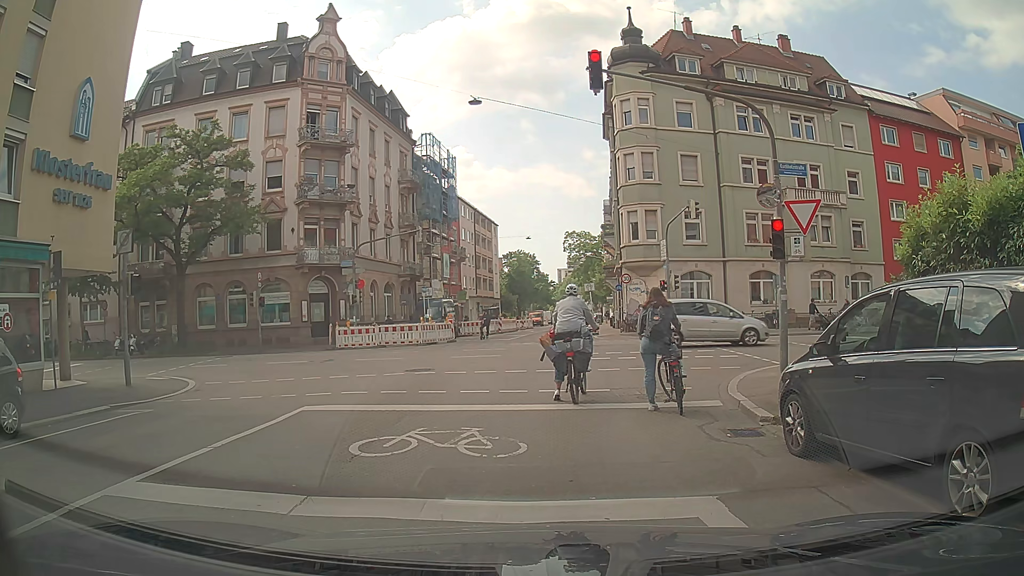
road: residential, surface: asphalt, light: Day
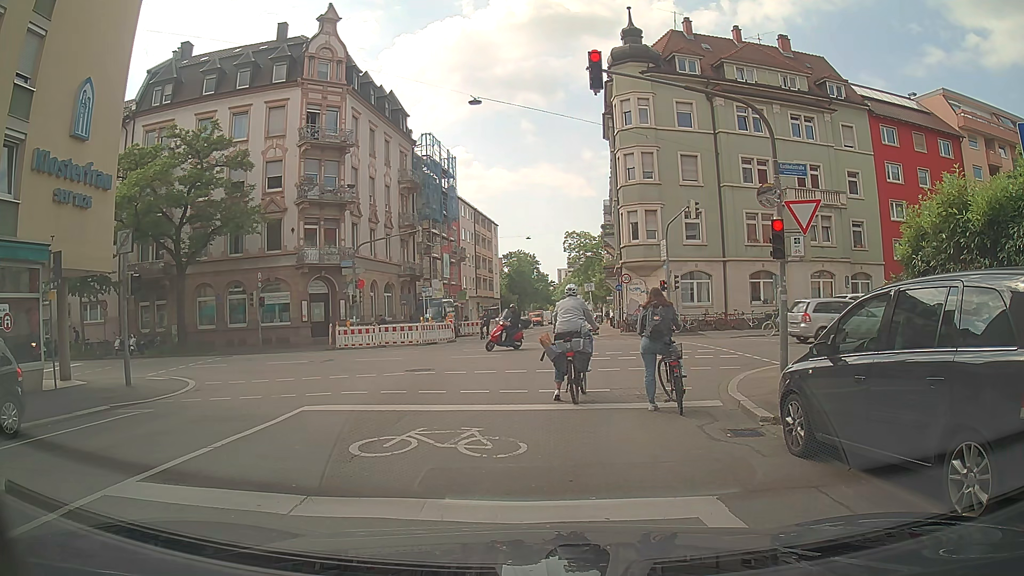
(0.0, 0.0) m; 0°
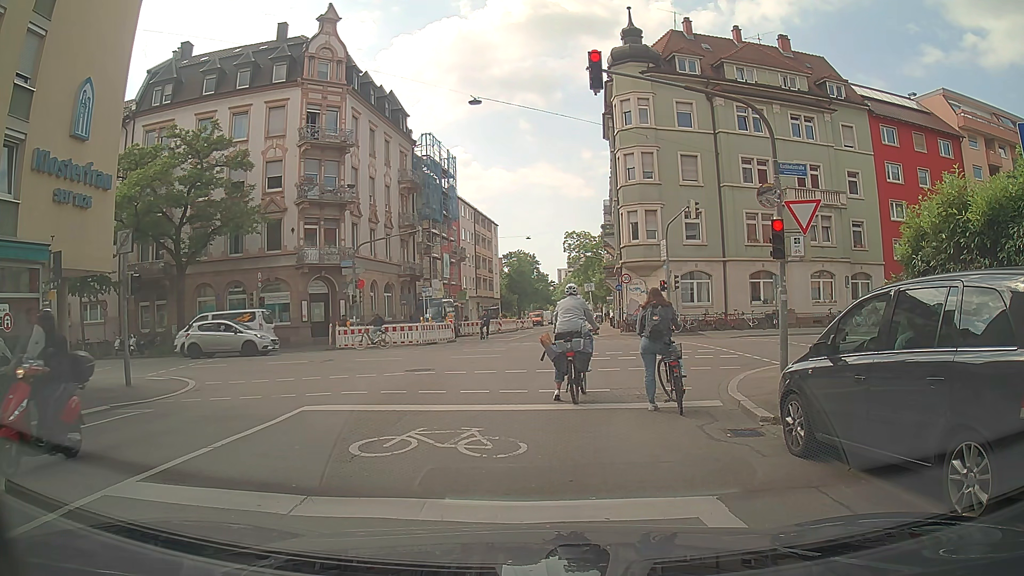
(0.0, 0.0) m; 0°
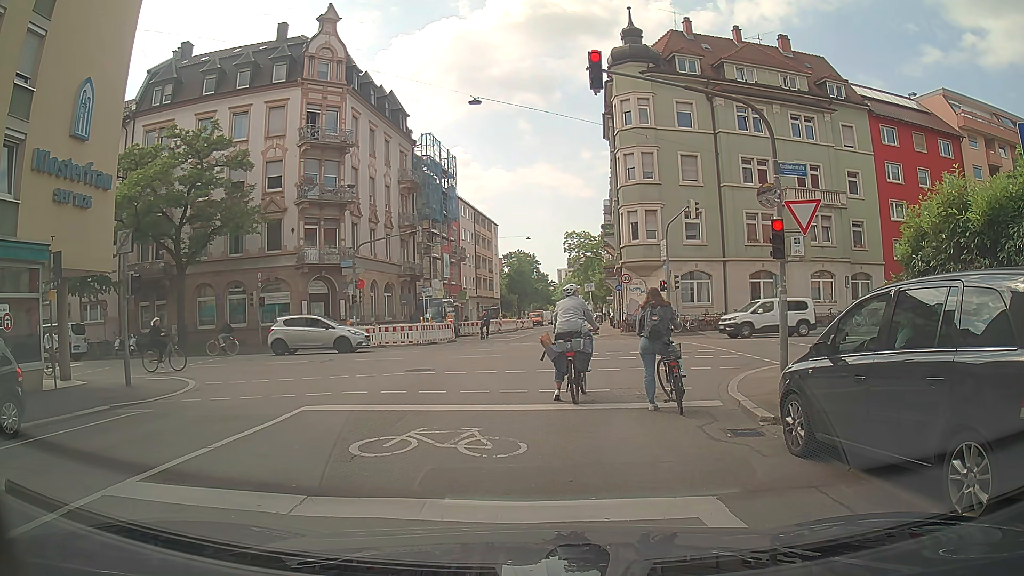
(0.0, 0.0) m; 0°
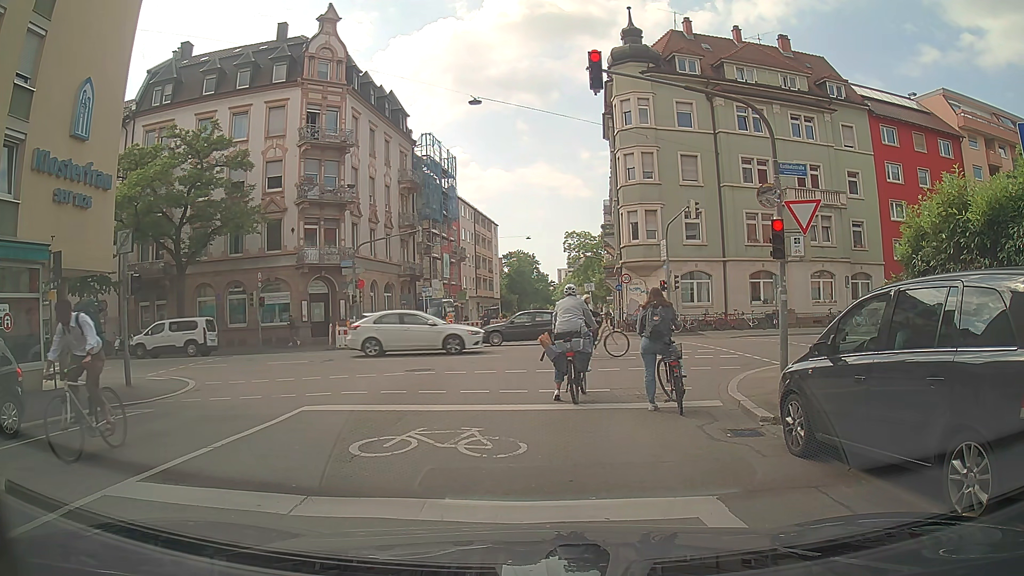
(0.0, 0.0) m; 0°
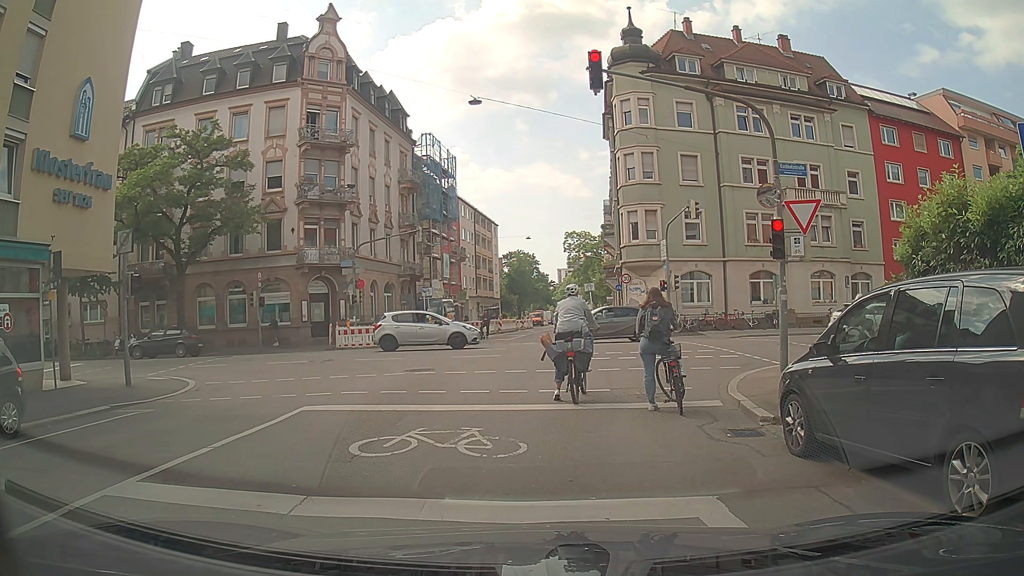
(0.0, 0.0) m; 0°
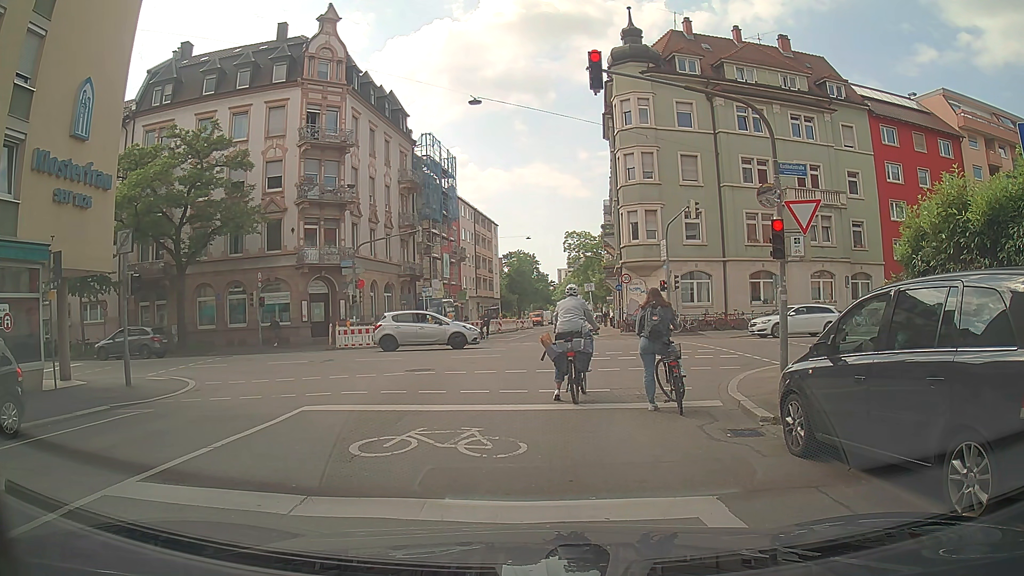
(0.0, 0.0) m; 0°
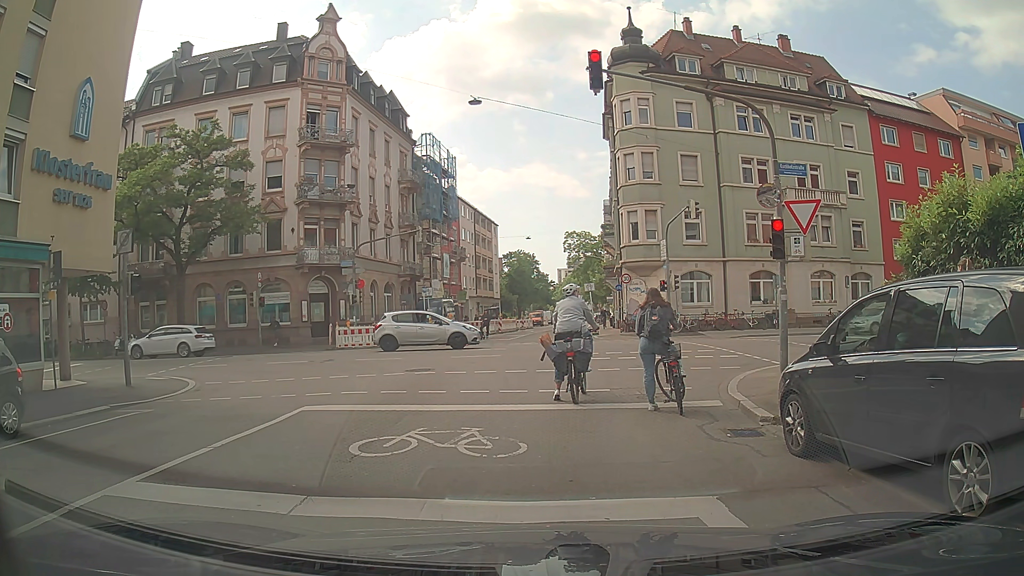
(0.0, 0.0) m; 0°
